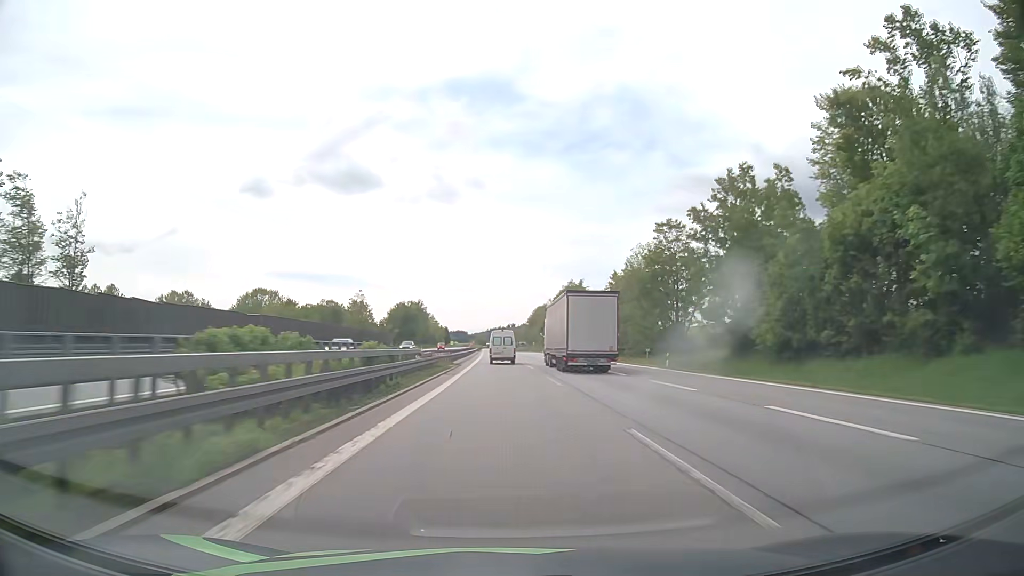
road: motorway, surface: asphalt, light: Day
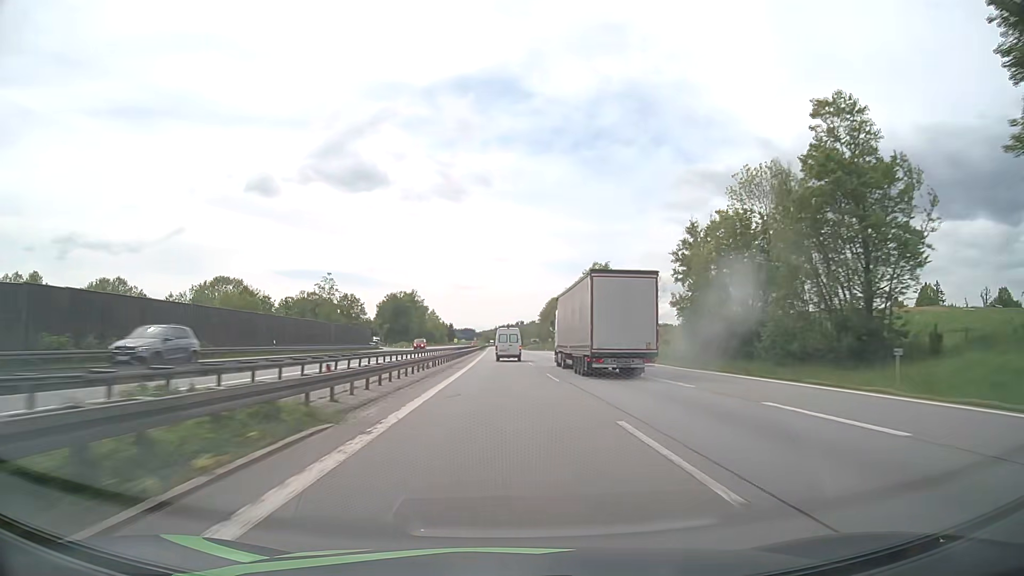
(-0.3, +35.6) m; -1°
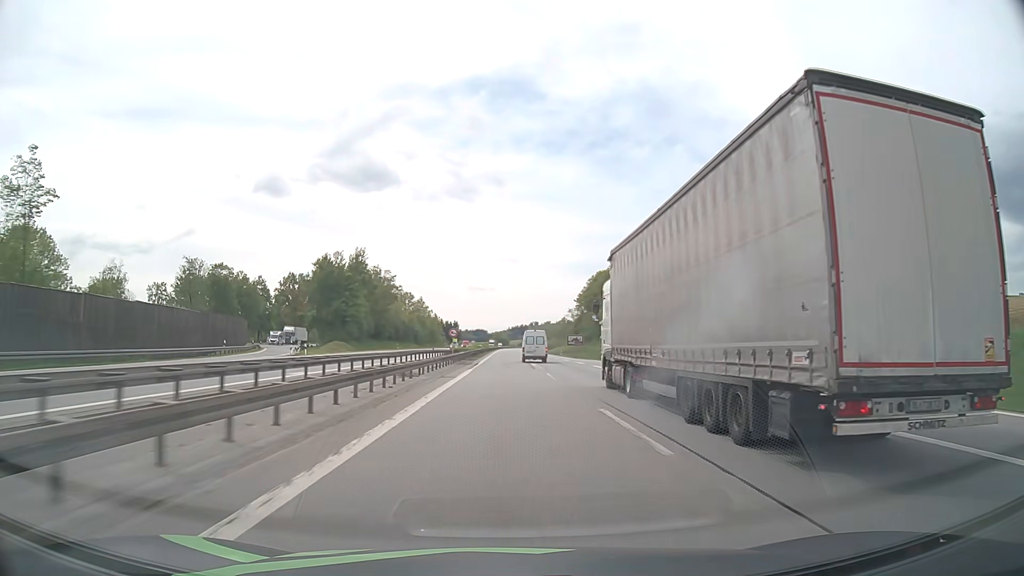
(-1.2, +88.4) m; -1°
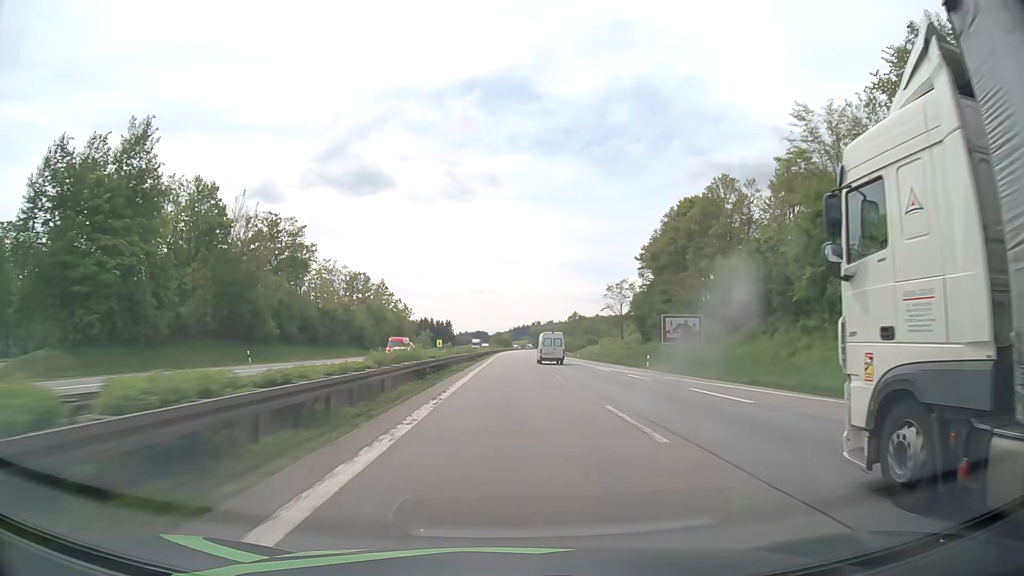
(-0.1, +71.9) m; 0°
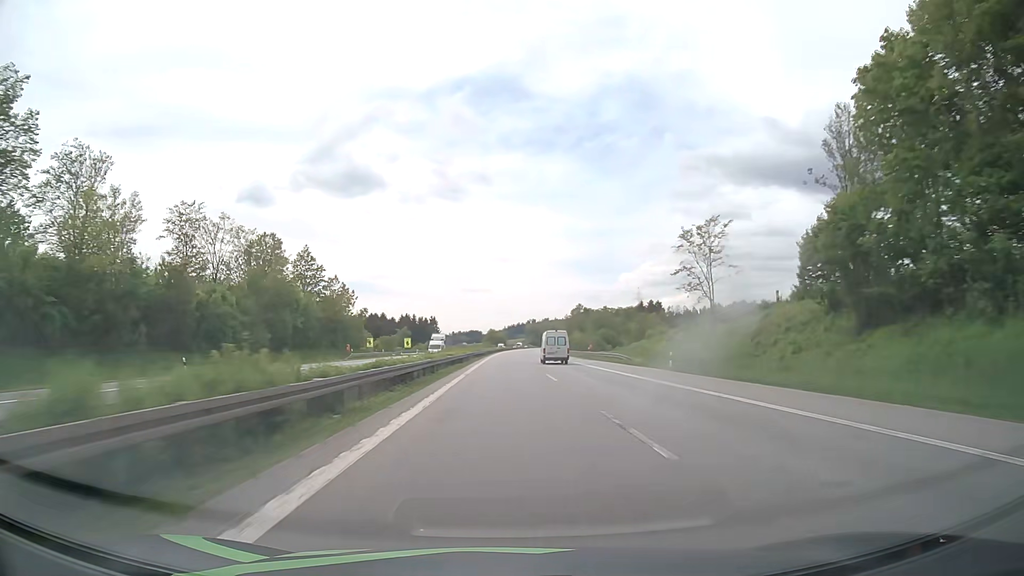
(+0.3, +56.2) m; +1°
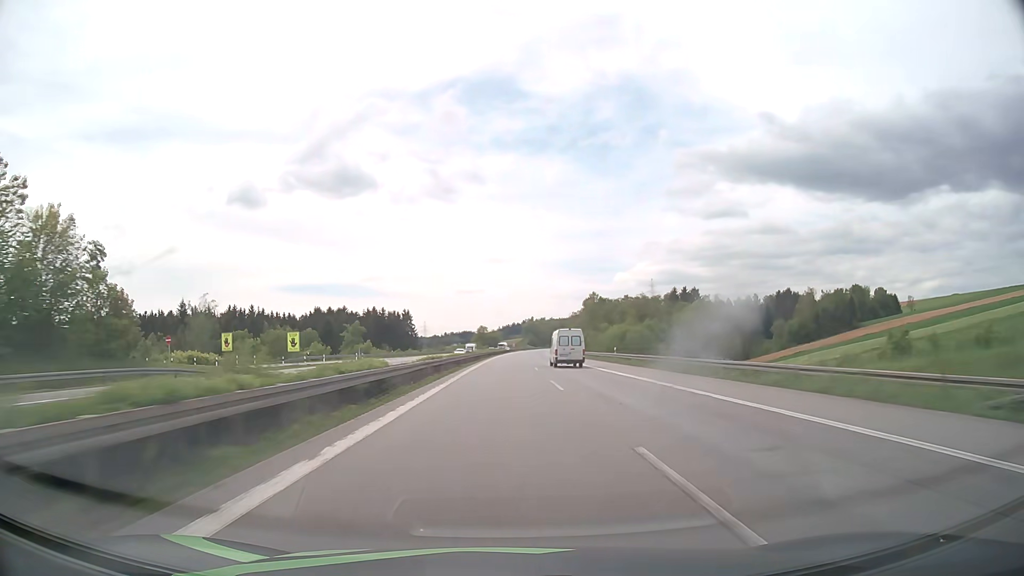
(+0.1, +78.2) m; 0°
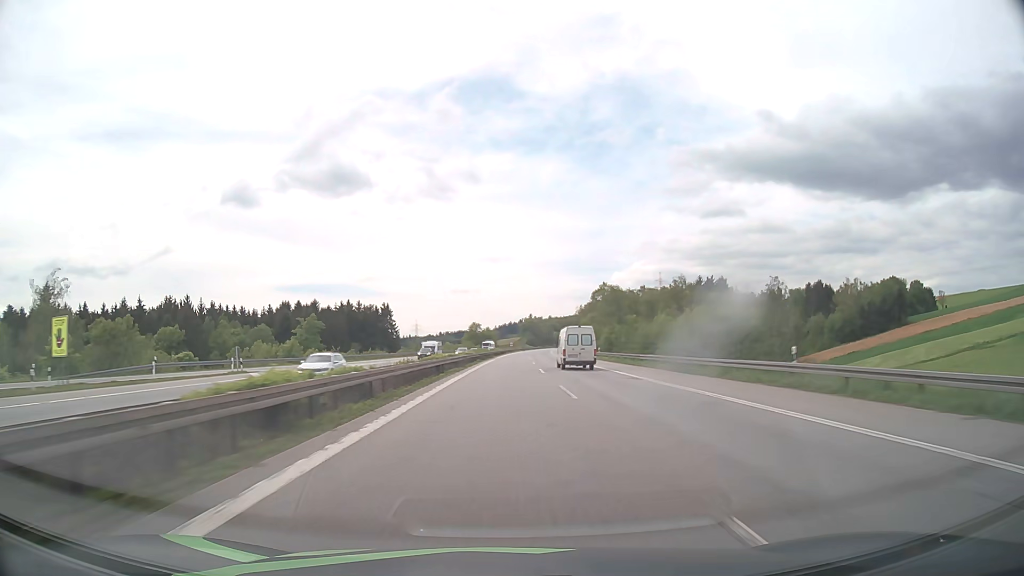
(+0.2, +40.4) m; 0°
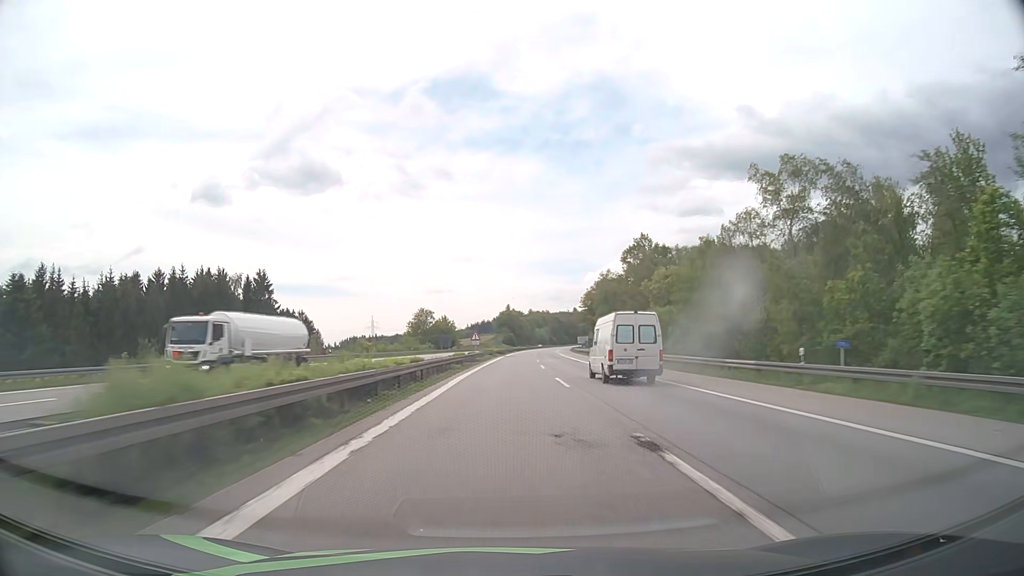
(+1.6, +104.8) m; +2°
(0, +10) (0, +20) (0, +30) (0, +40) (+1, +50) (+1, +60) (+1, +70) (+1, +80) (+2, +90) (+2, +100) m
